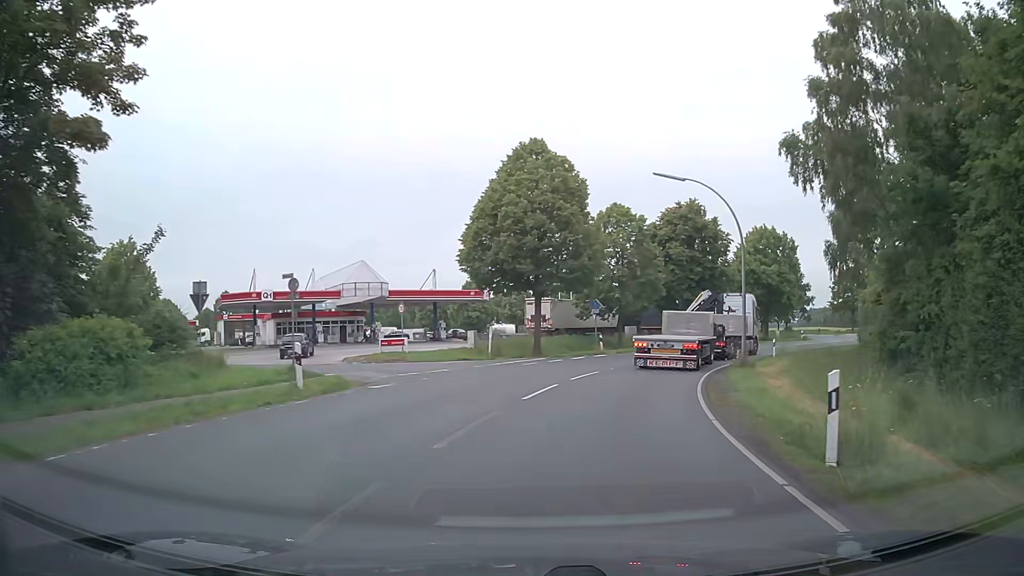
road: secondary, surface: asphalt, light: Day
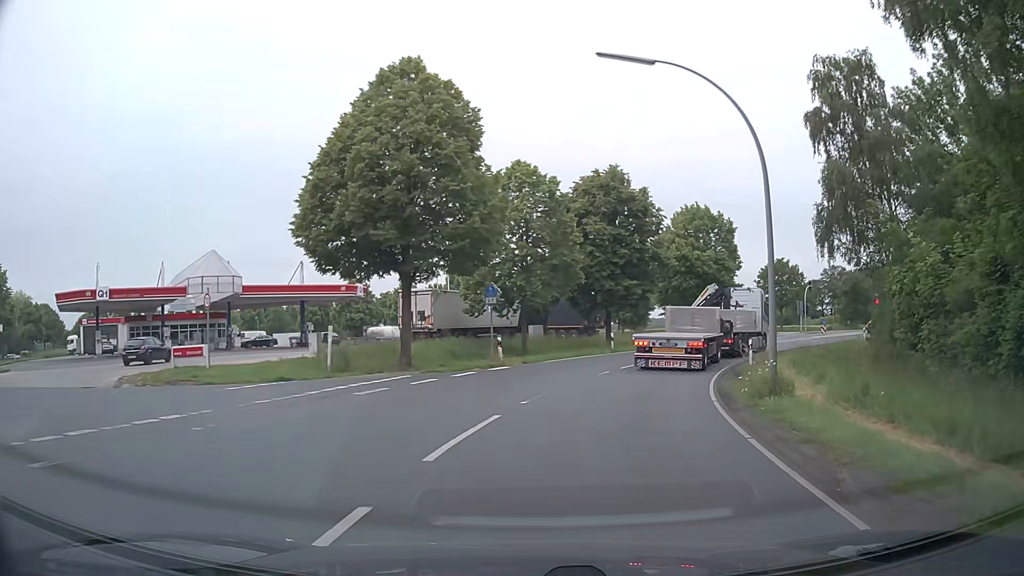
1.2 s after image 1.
(+0.9, +12.5) m; +9°
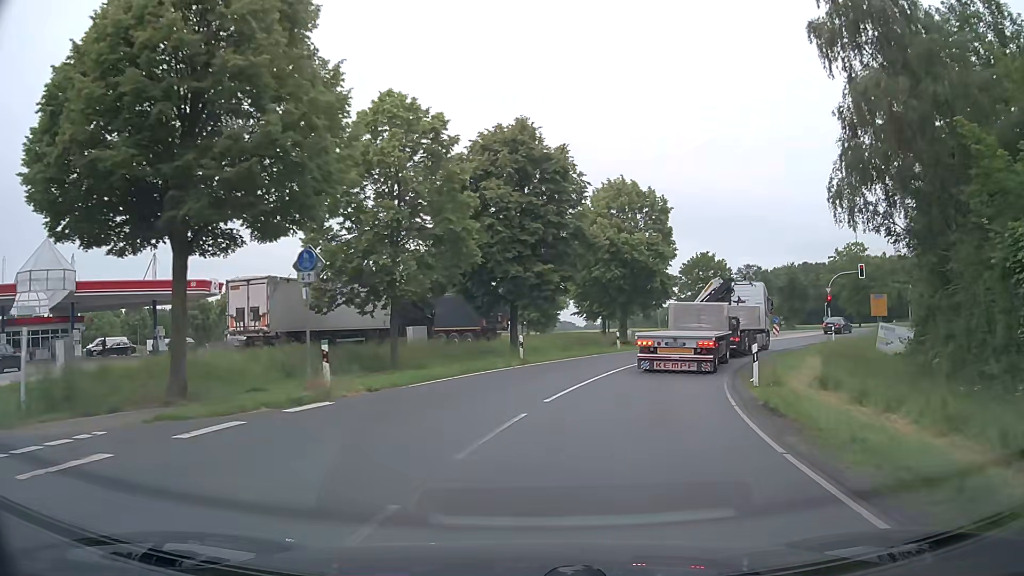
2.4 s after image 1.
(+0.7, +11.4) m; +8°
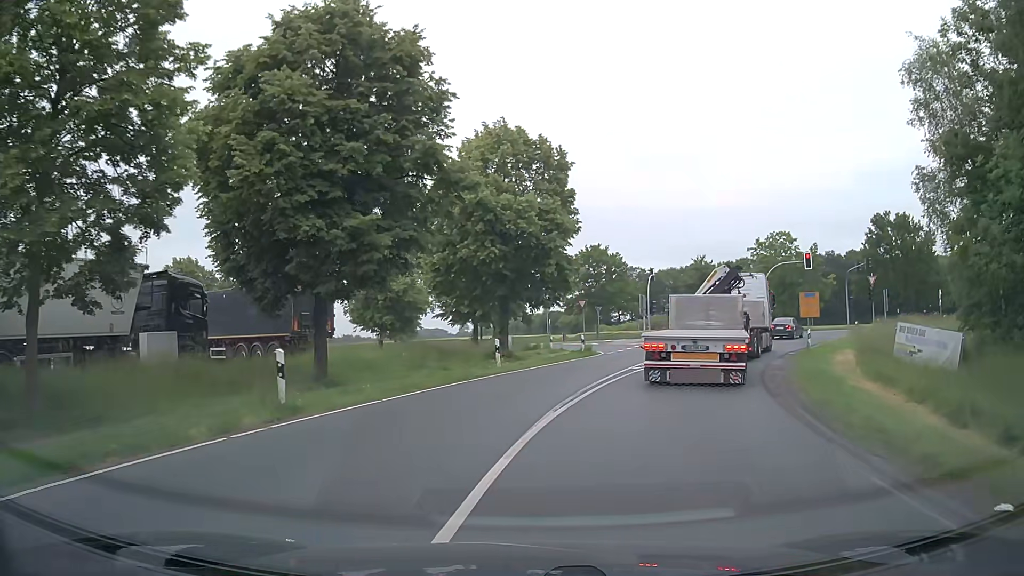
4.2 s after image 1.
(+1.4, +14.6) m; +11°
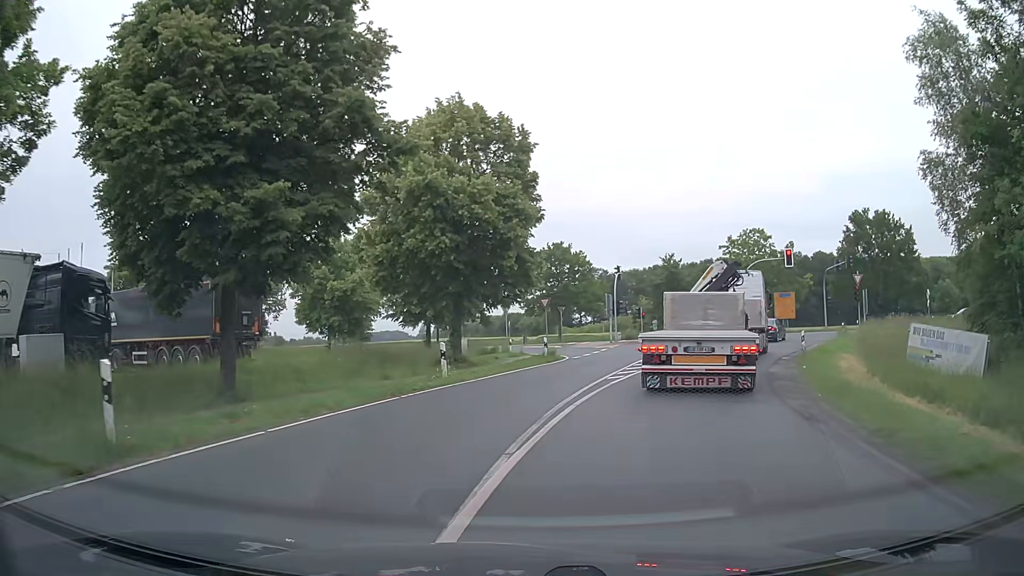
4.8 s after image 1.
(+0.1, +3.9) m; +2°
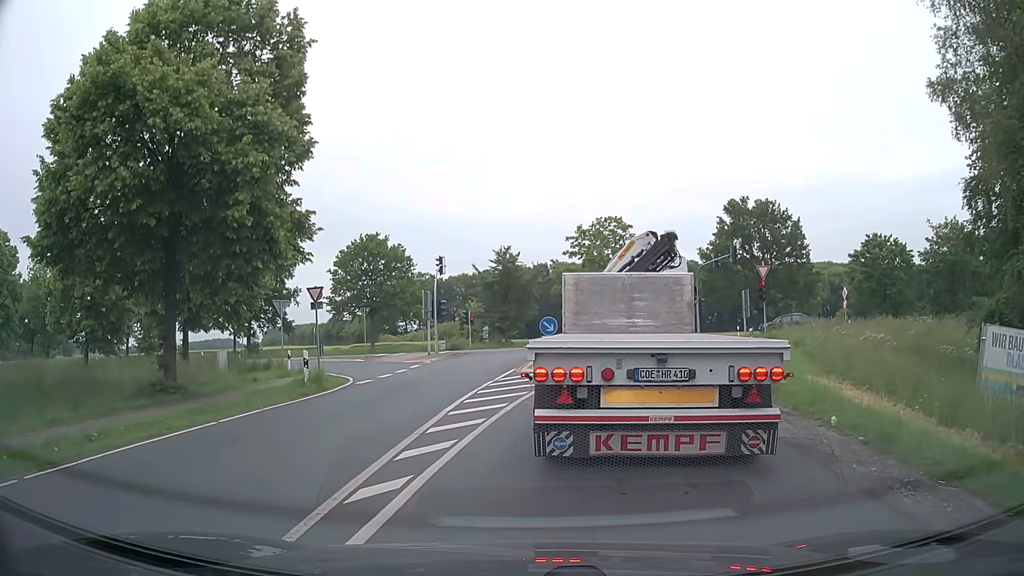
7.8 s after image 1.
(+1.9, +12.1) m; +15°
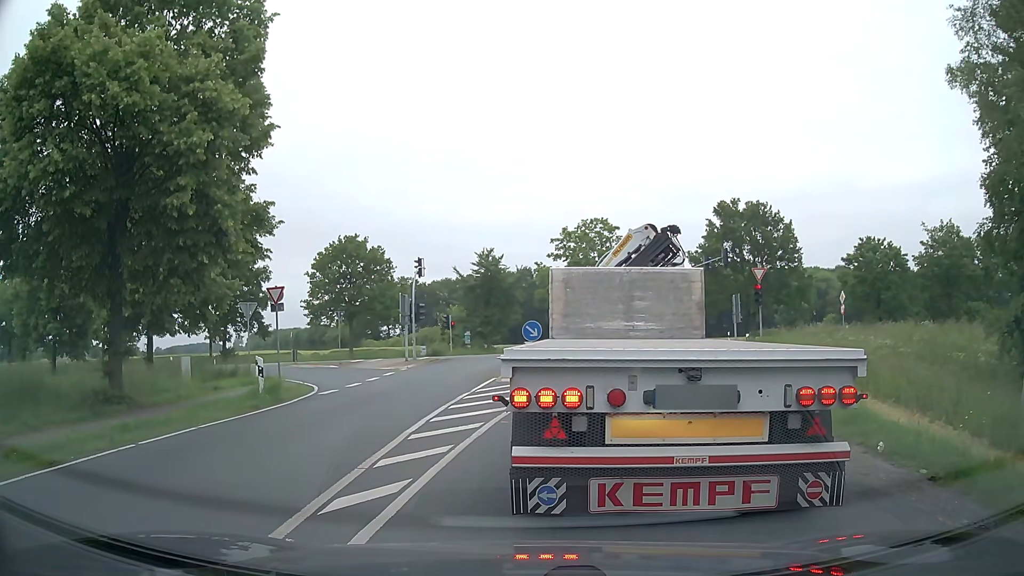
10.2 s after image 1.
(+0.1, +1.9) m; +4°
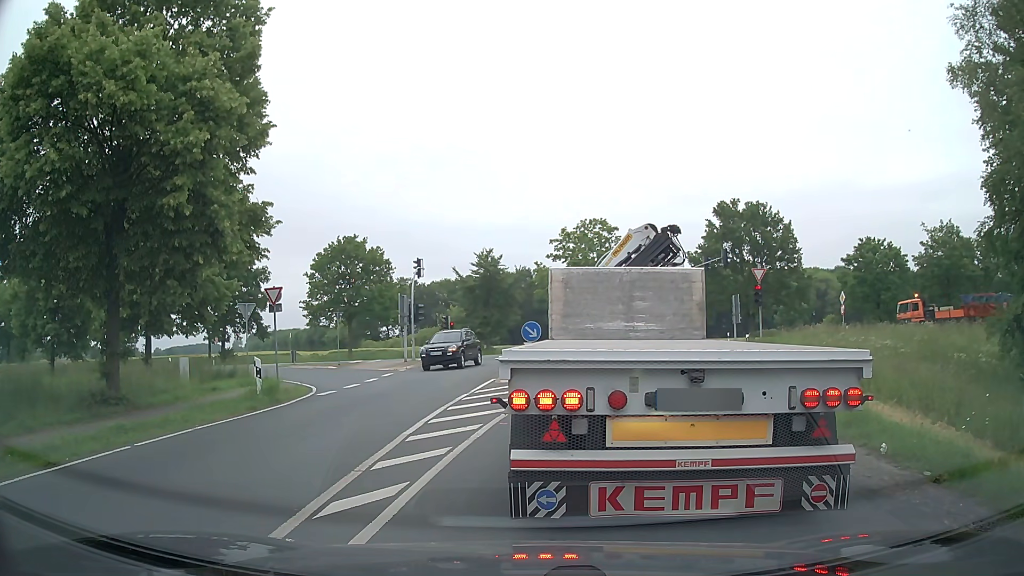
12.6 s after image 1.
(0.0, +0.2) m; 0°
